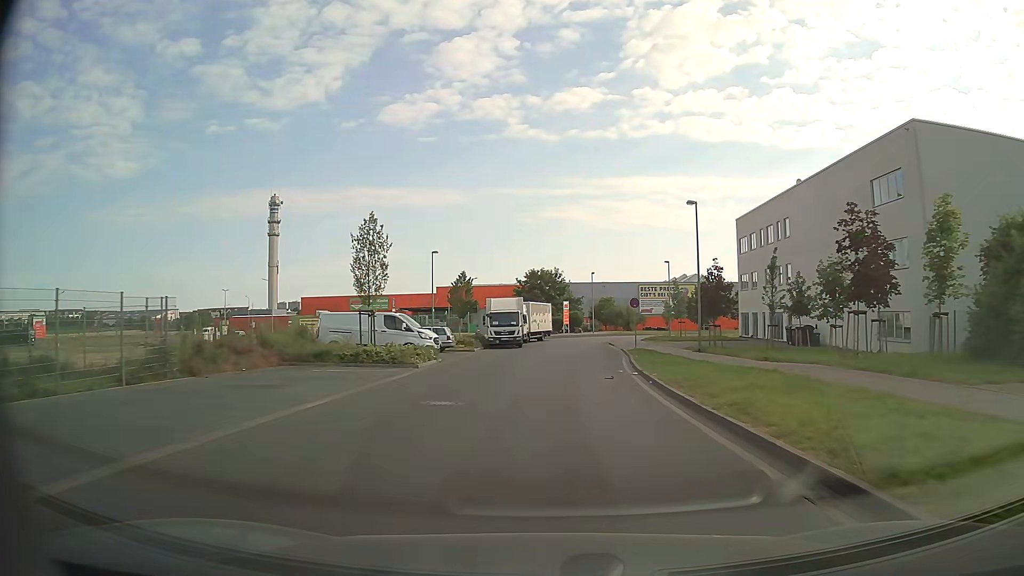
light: Day
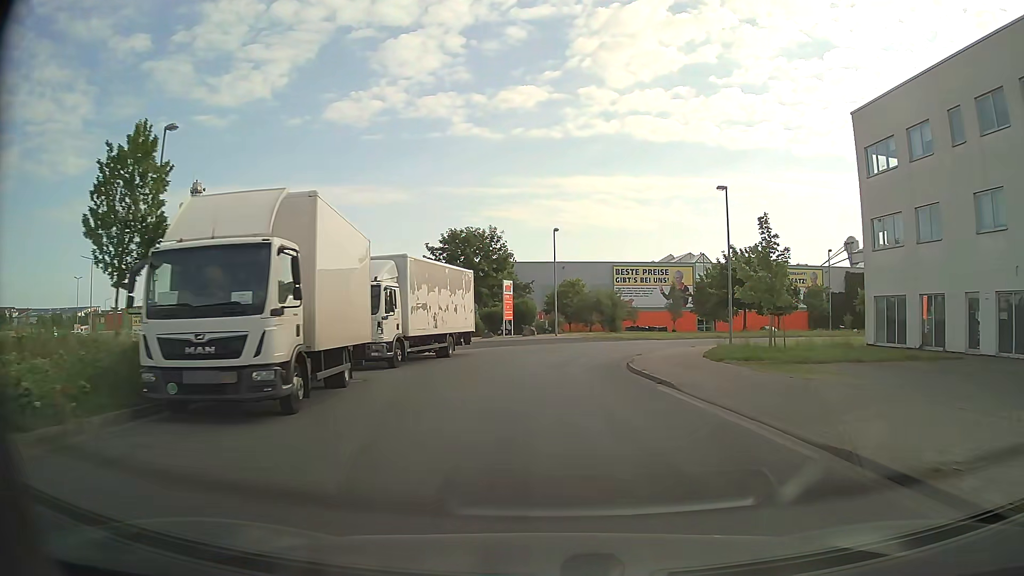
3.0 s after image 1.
(+1.1, +36.2) m; +5°
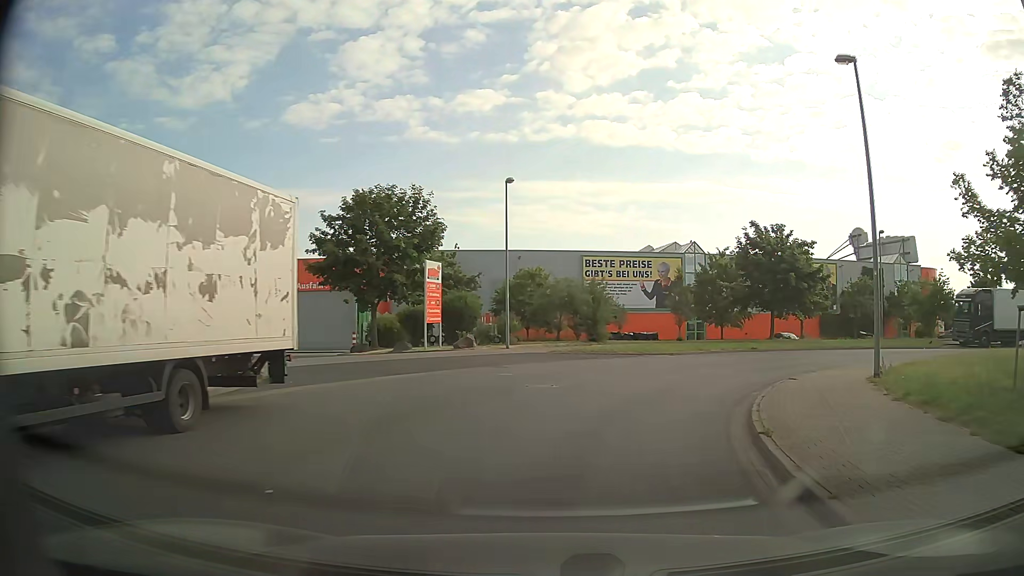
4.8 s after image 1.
(+0.3, +17.4) m; +3°
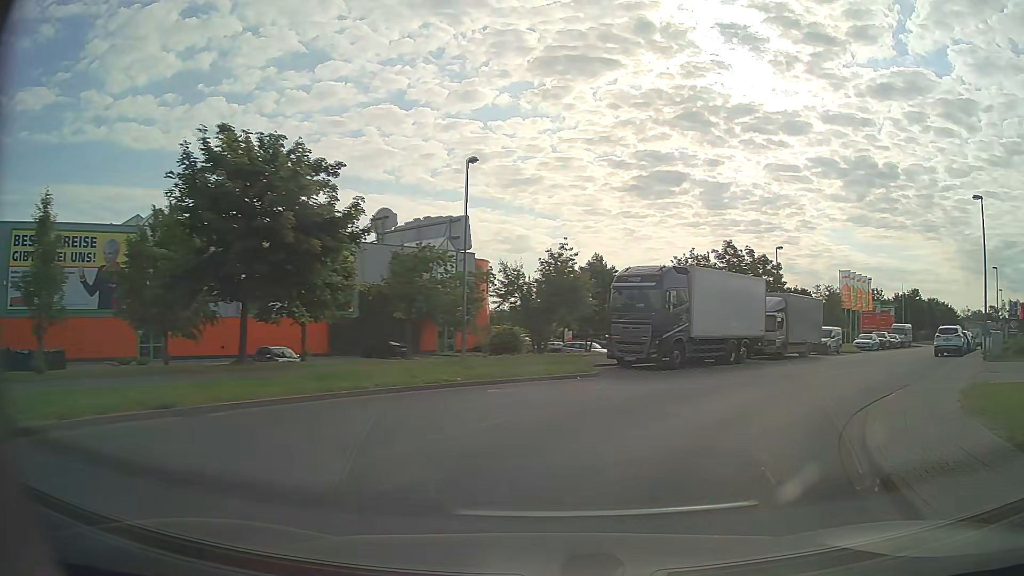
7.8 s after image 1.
(+7.2, +21.6) m; +42°
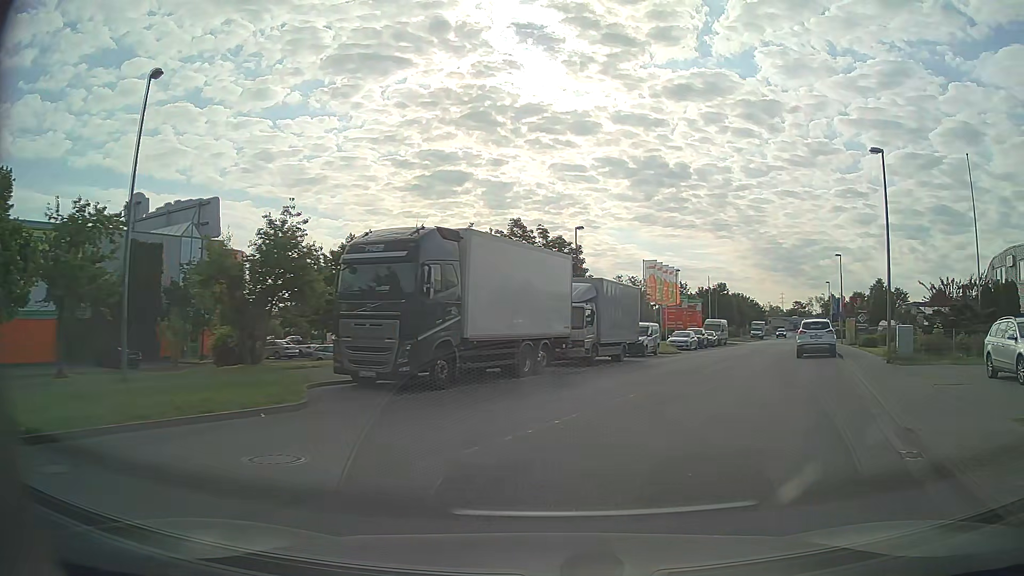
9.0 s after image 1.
(+1.6, +9.2) m; +19°
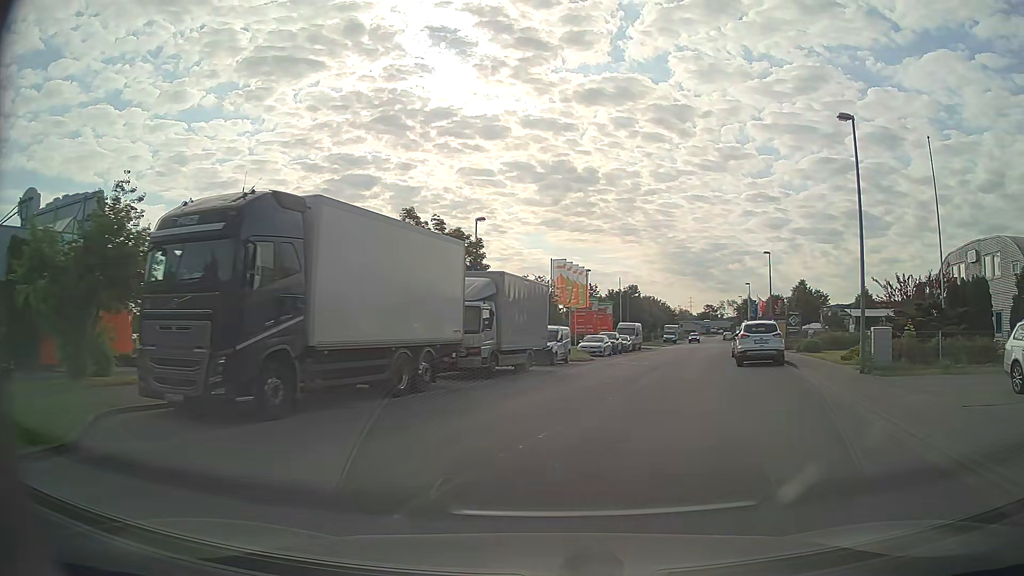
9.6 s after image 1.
(+0.3, +4.8) m; +8°
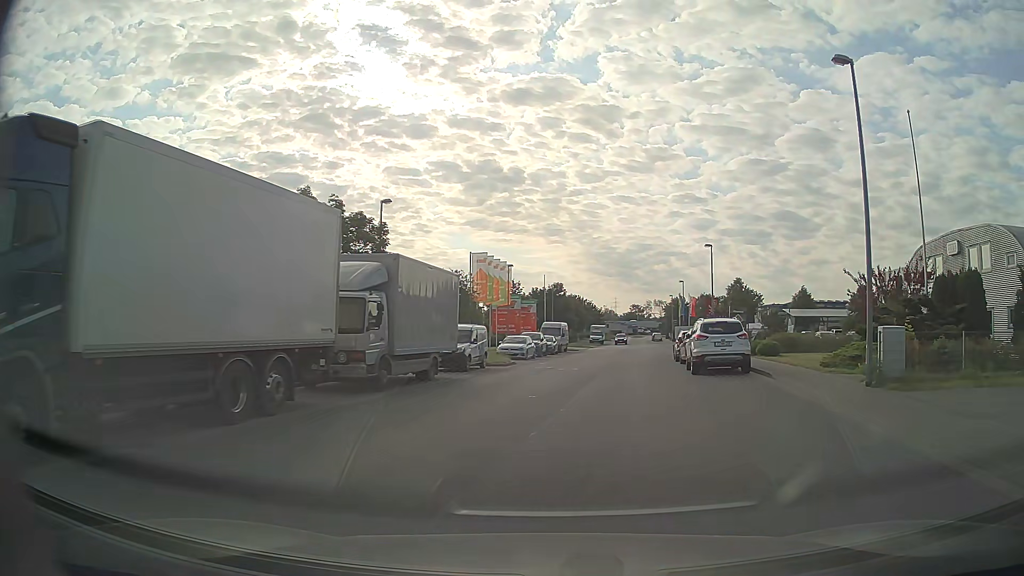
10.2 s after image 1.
(+0.3, +5.0) m; +7°
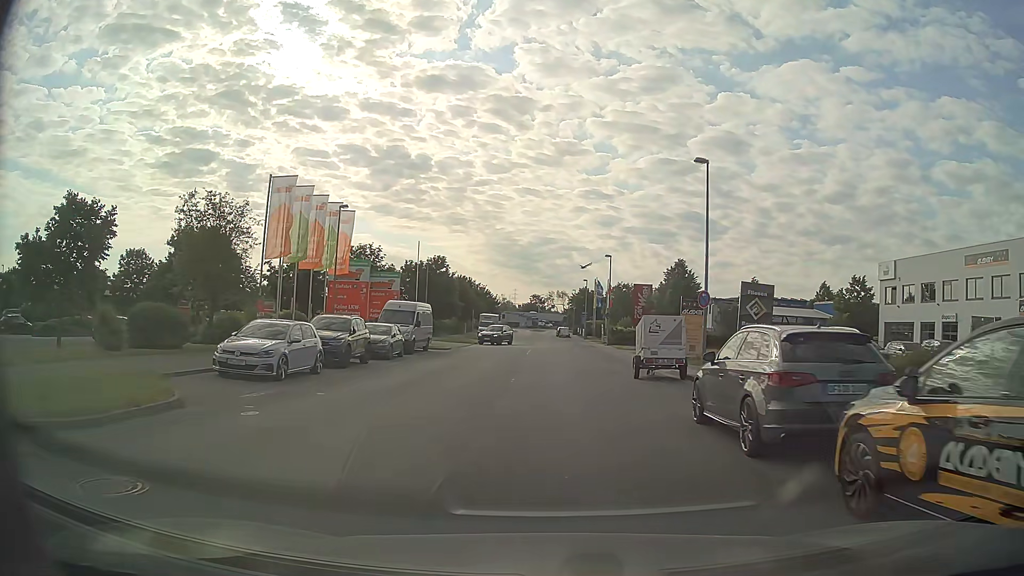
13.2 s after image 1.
(+2.3, +24.1) m; +8°
